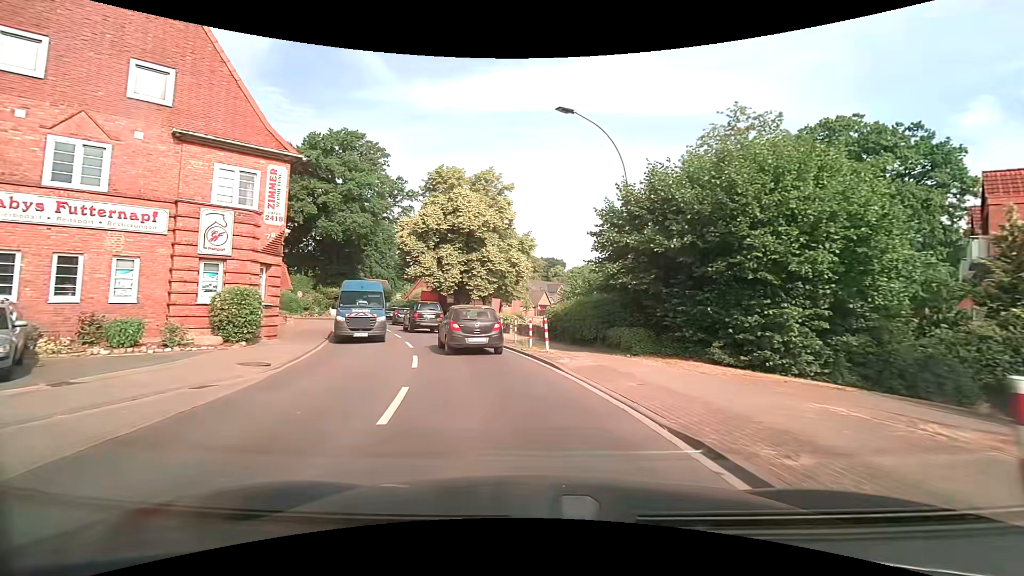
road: secondary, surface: asphalt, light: Day
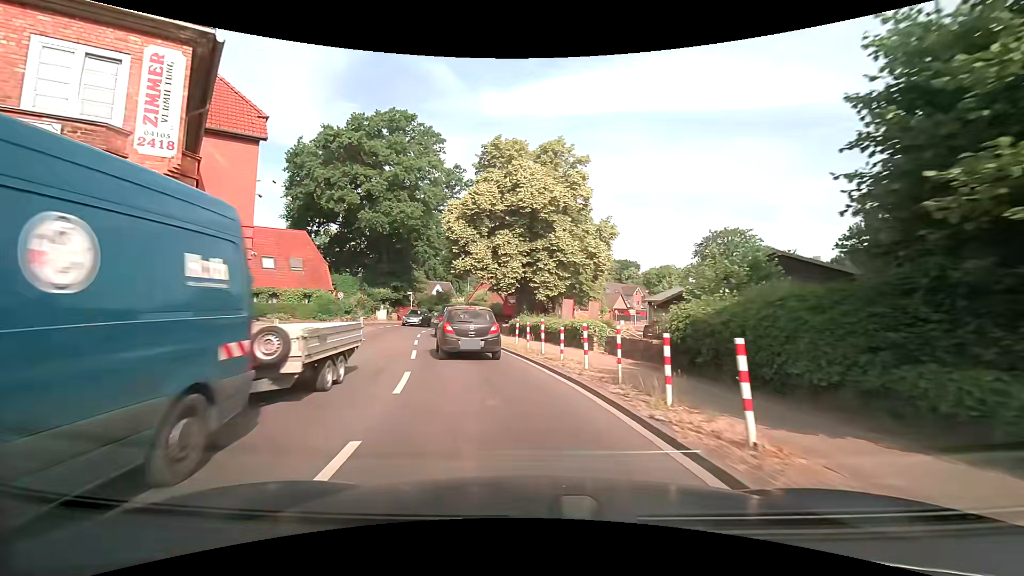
(-0.5, +9.7) m; -8°
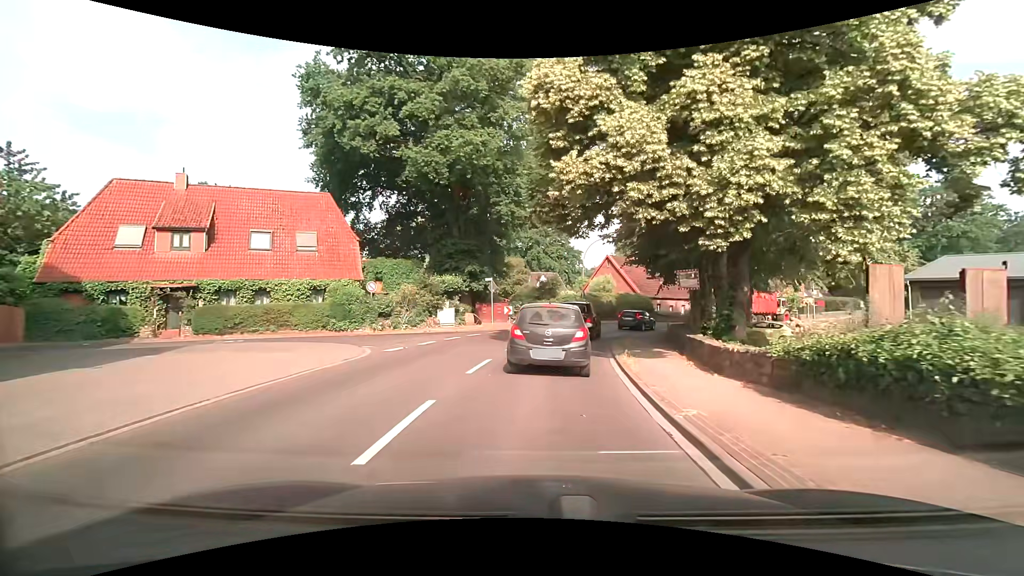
(-2.9, +21.2) m; -13°
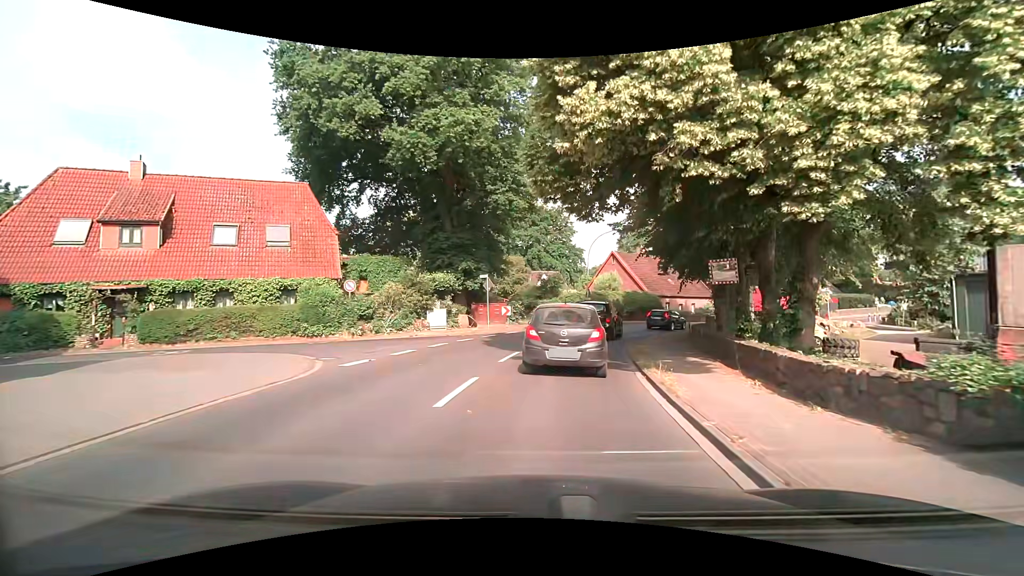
(0.0, +3.4) m; +2°
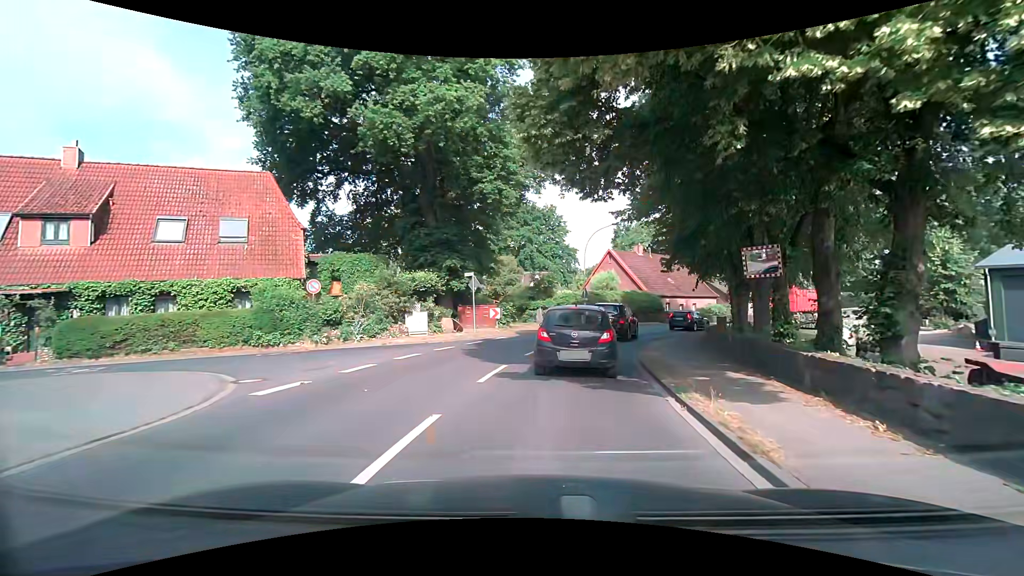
(0.0, +3.2) m; 0°
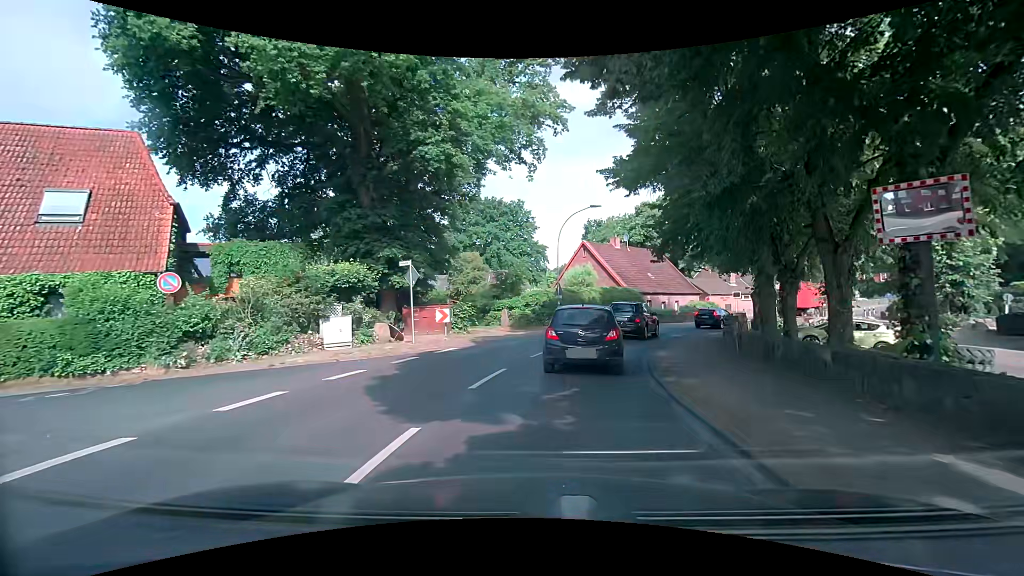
(+0.2, +6.4) m; +4°
